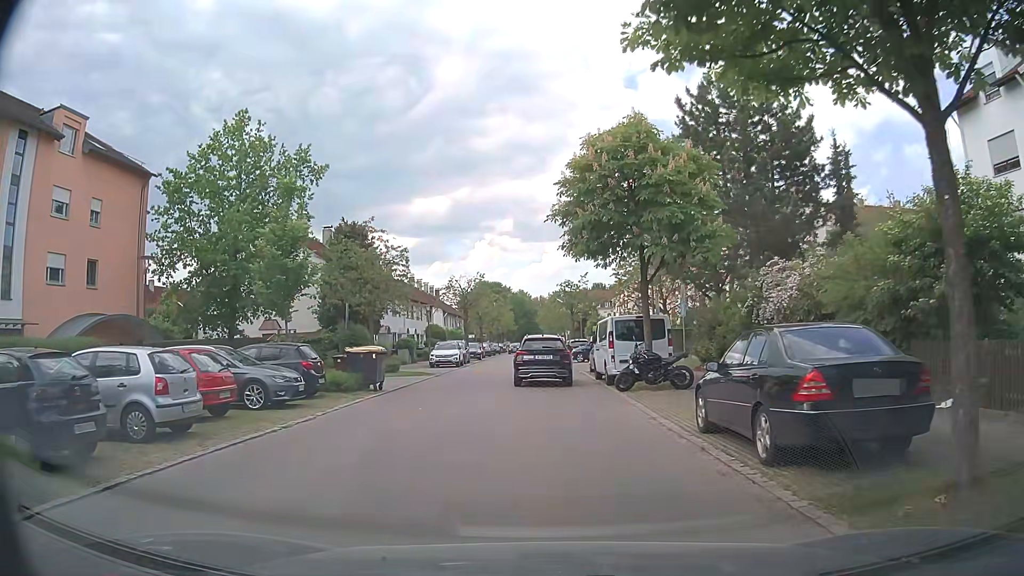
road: residential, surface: asphalt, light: Day
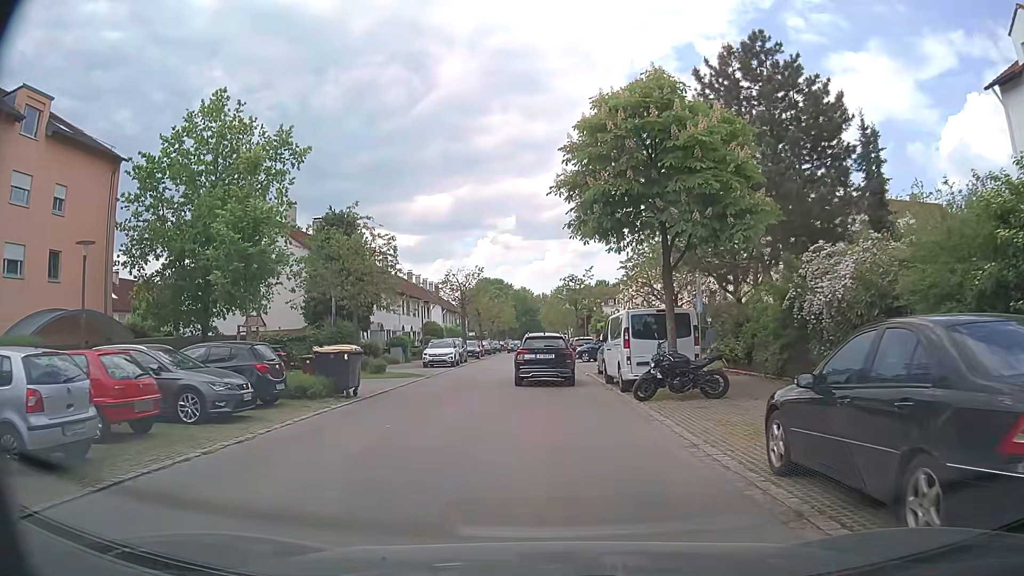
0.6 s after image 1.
(0.0, +3.1) m; 0°
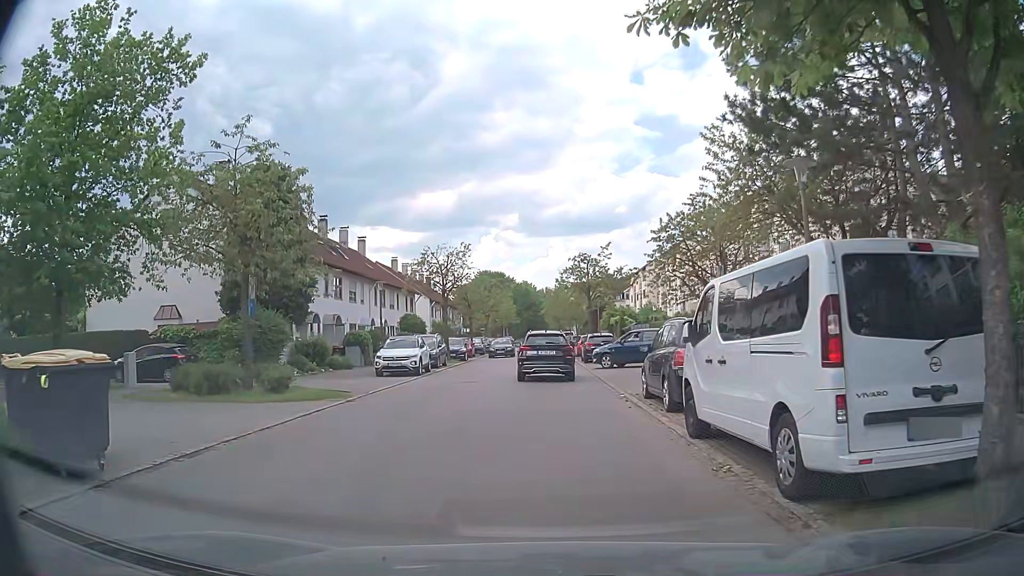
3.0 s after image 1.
(+0.1, +11.3) m; 0°
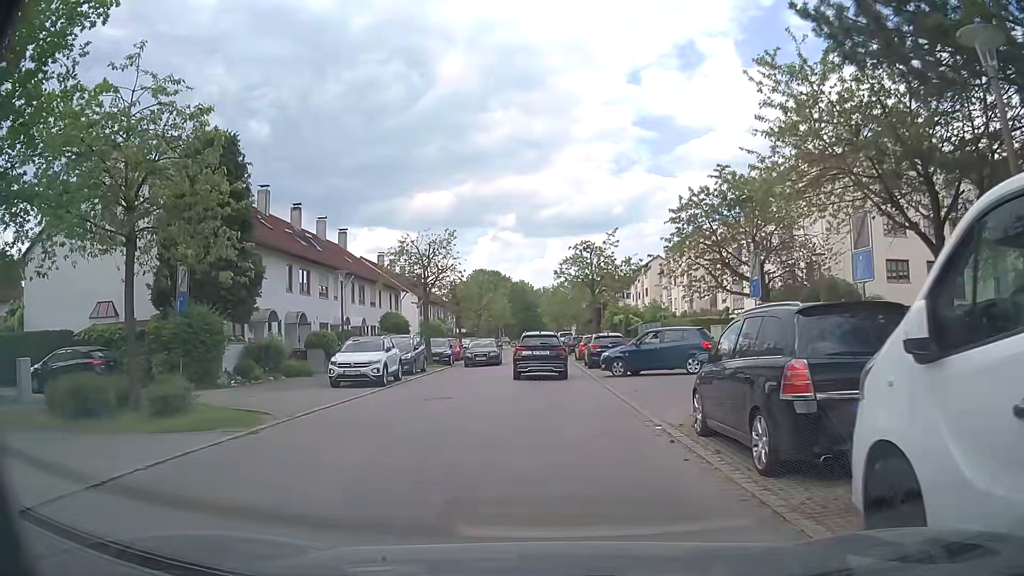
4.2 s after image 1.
(0.0, +5.5) m; -1°
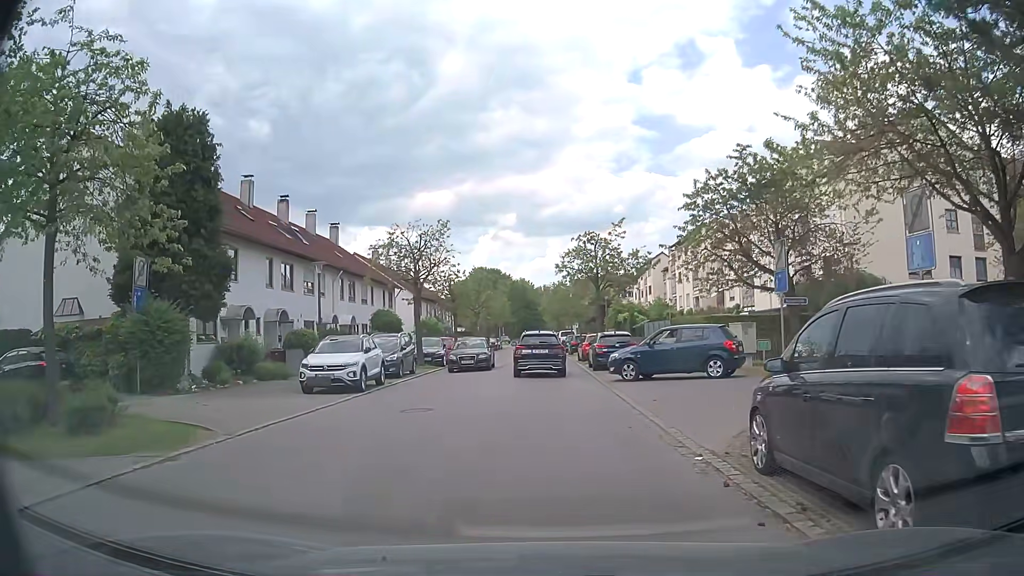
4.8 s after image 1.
(+0.1, +2.6) m; +2°
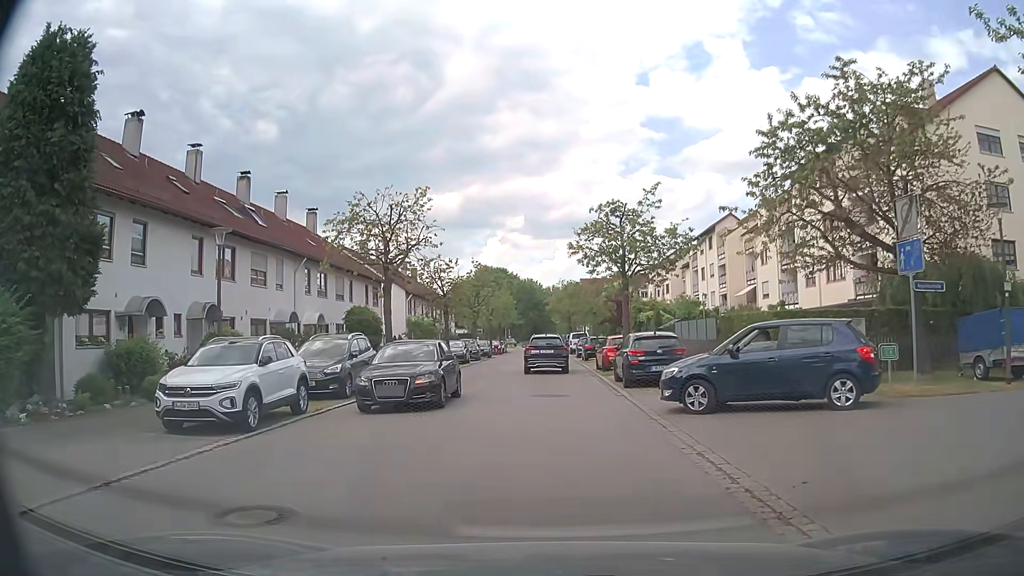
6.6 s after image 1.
(-0.1, +7.9) m; -2°
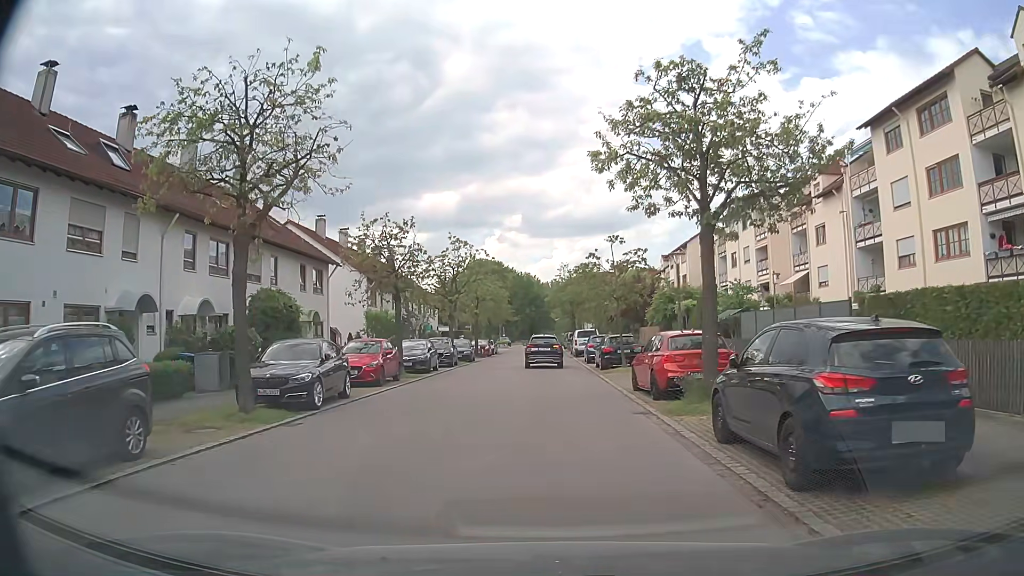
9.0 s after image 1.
(0.0, +12.8) m; 0°
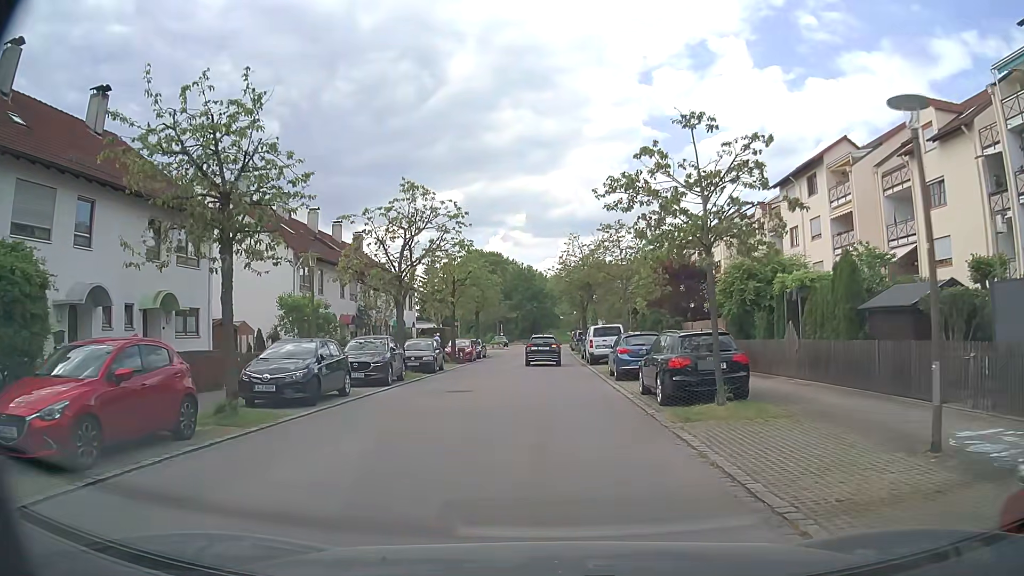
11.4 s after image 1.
(+0.2, +14.8) m; +1°
(0, +10) (-1, +20) (-1, +30) (-1, +40) (-1, +50) (-1, +60) (-1, +70) (-1, +80) (-2, +90) (-6, +99) m
